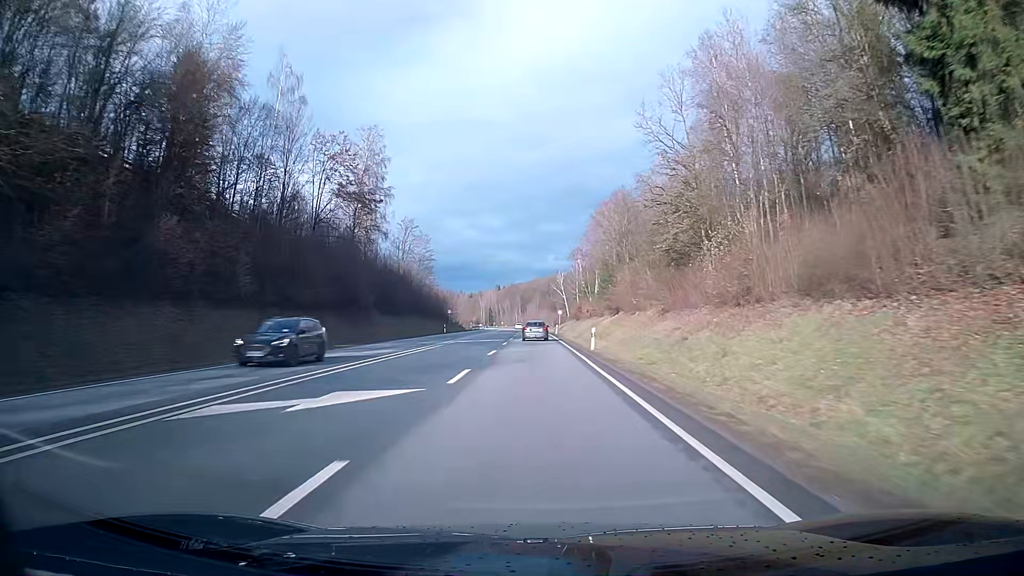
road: primary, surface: asphalt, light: Day
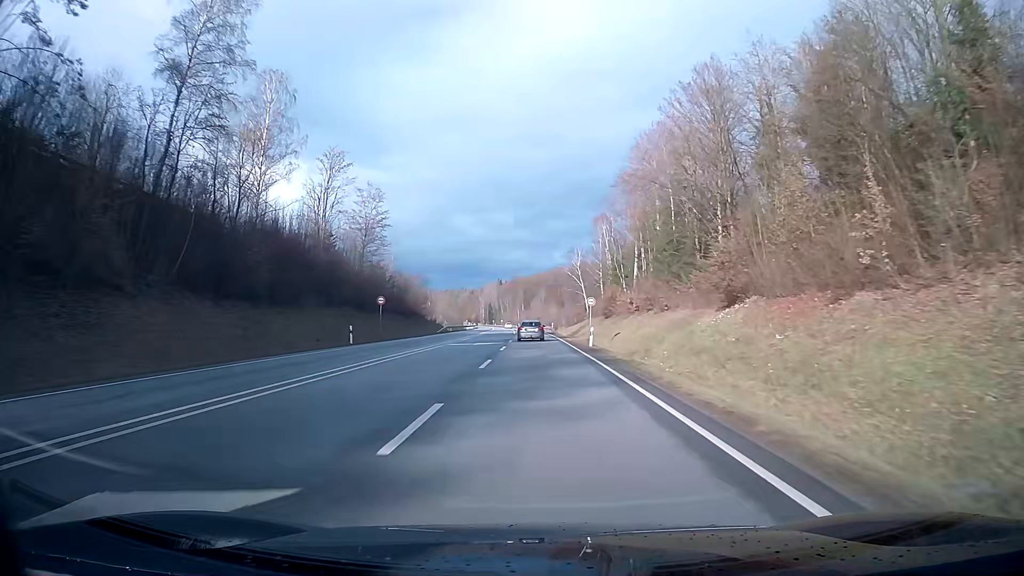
(-0.2, +43.8) m; 0°
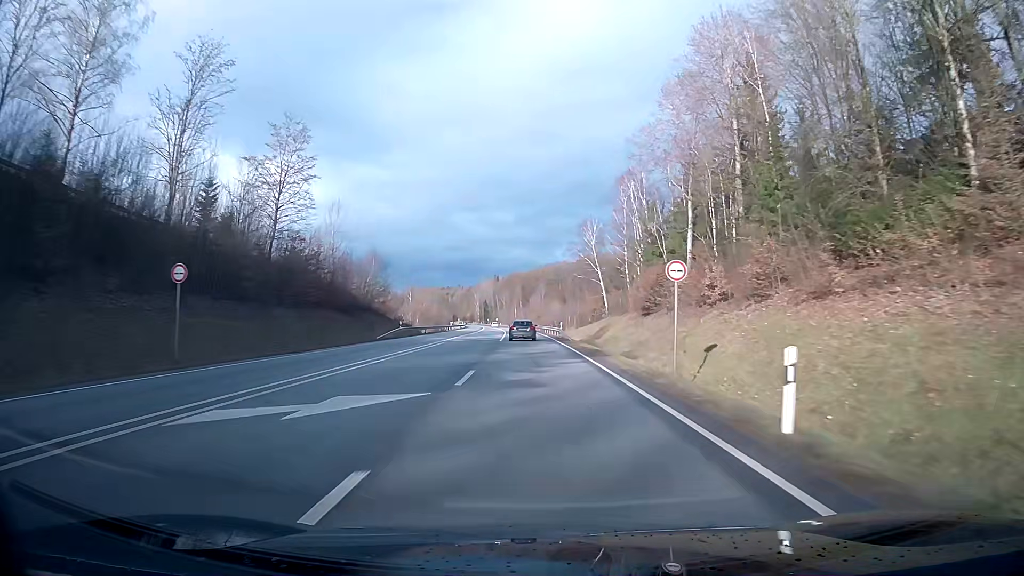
(0.0, +29.1) m; 0°
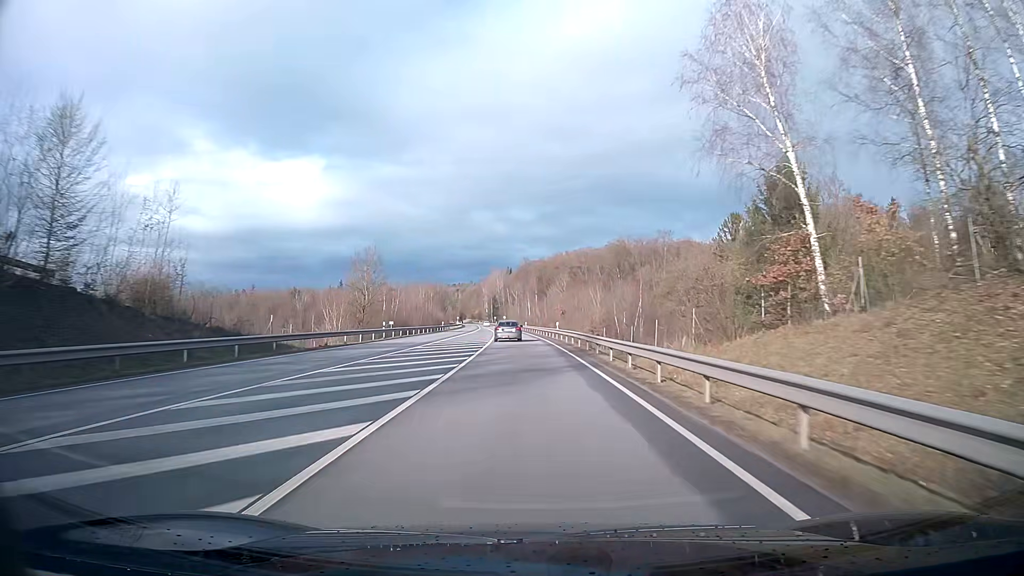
(-0.5, +58.1) m; -1°
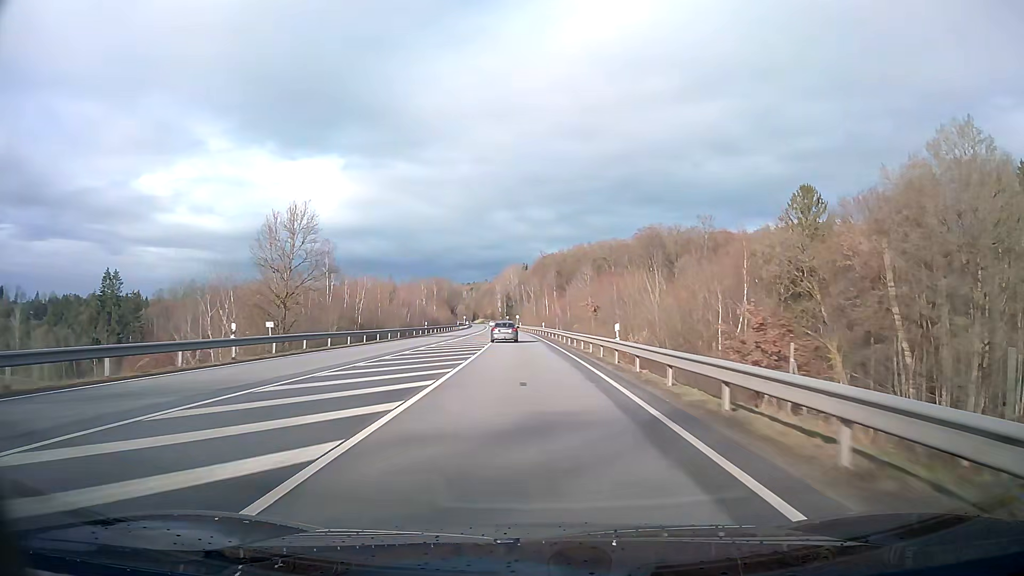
(-0.4, +29.1) m; -2°
(0, +10) (0, +20) (0, +30) (-1, +40) (-1, +50) (-1, +60) (-2, +70) (-3, +80) (-3, +90) (-4, +100) m
